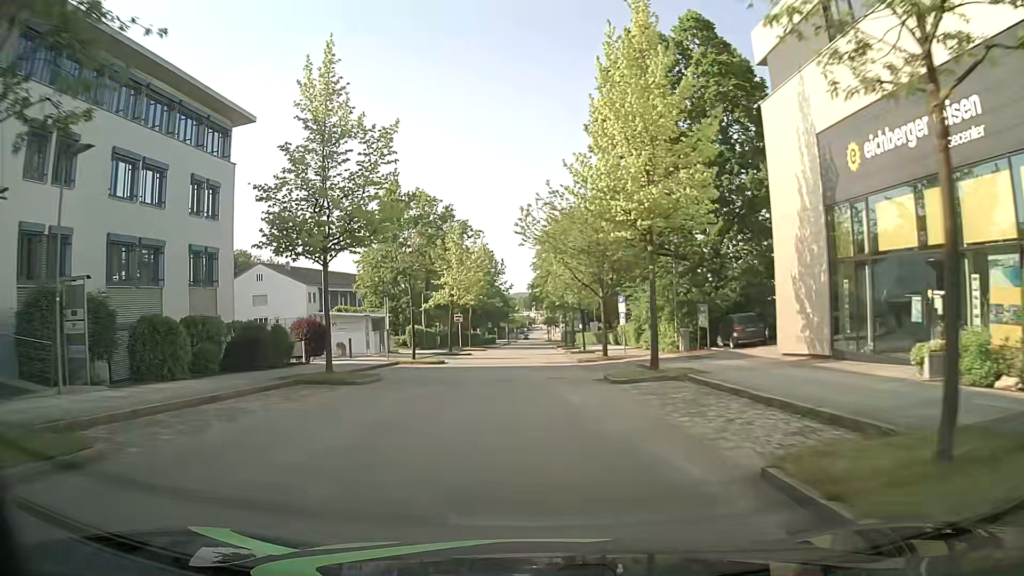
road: residential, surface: asphalt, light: Day
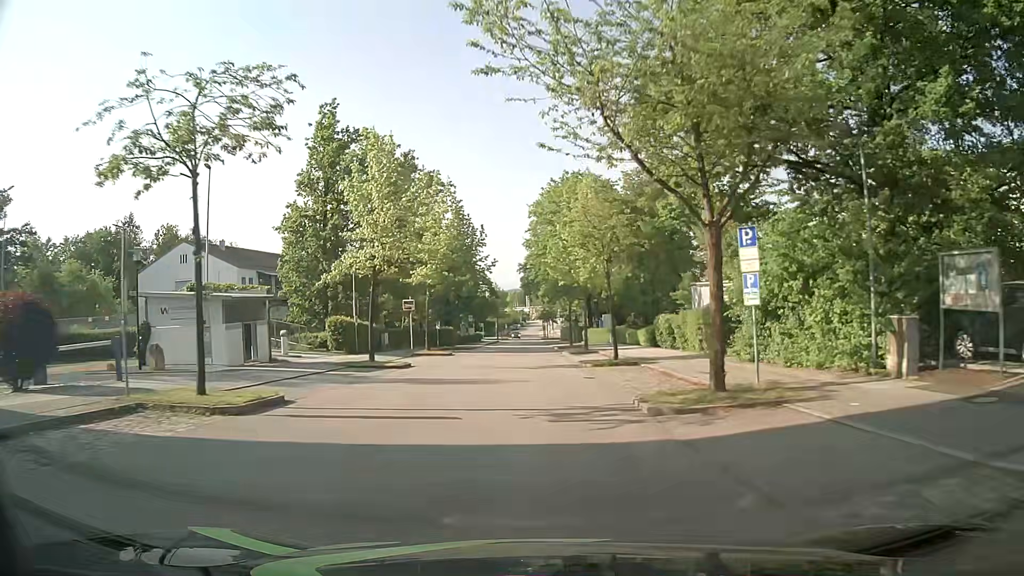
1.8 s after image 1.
(+0.2, +21.5) m; +1°
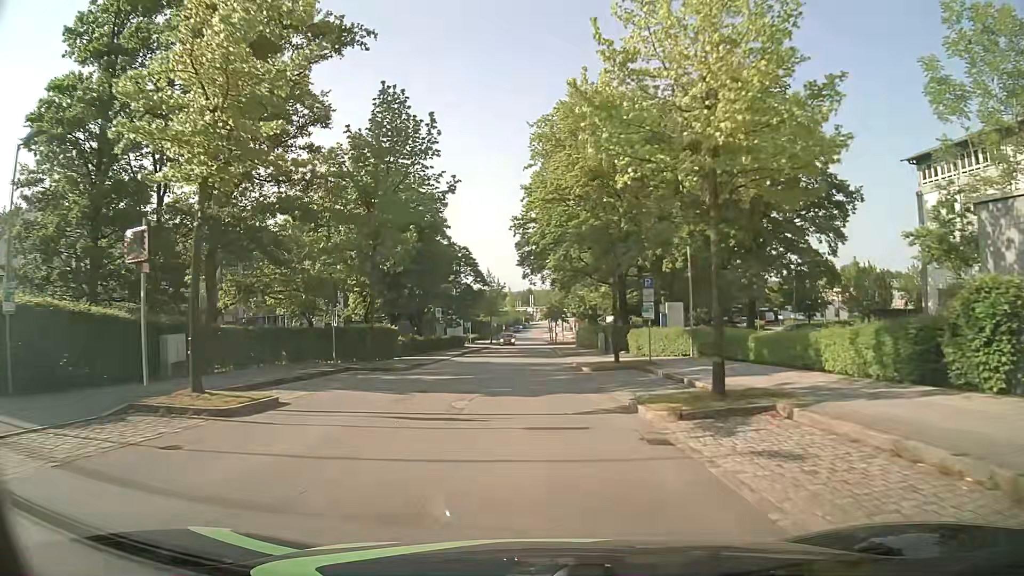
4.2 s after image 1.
(-0.2, +28.5) m; -1°
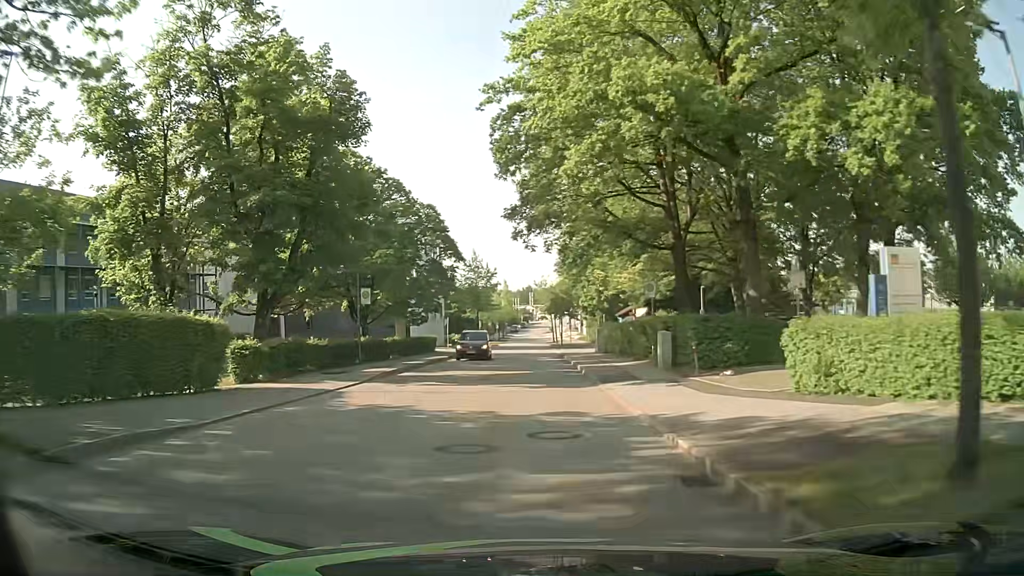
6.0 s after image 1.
(0.0, +21.4) m; 0°
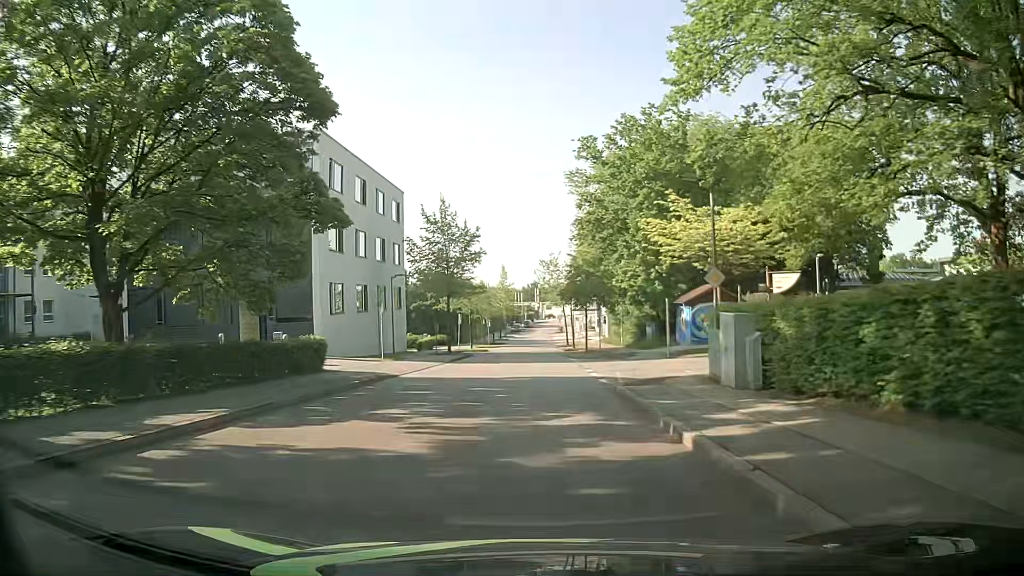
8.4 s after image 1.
(-0.1, +28.8) m; -1°
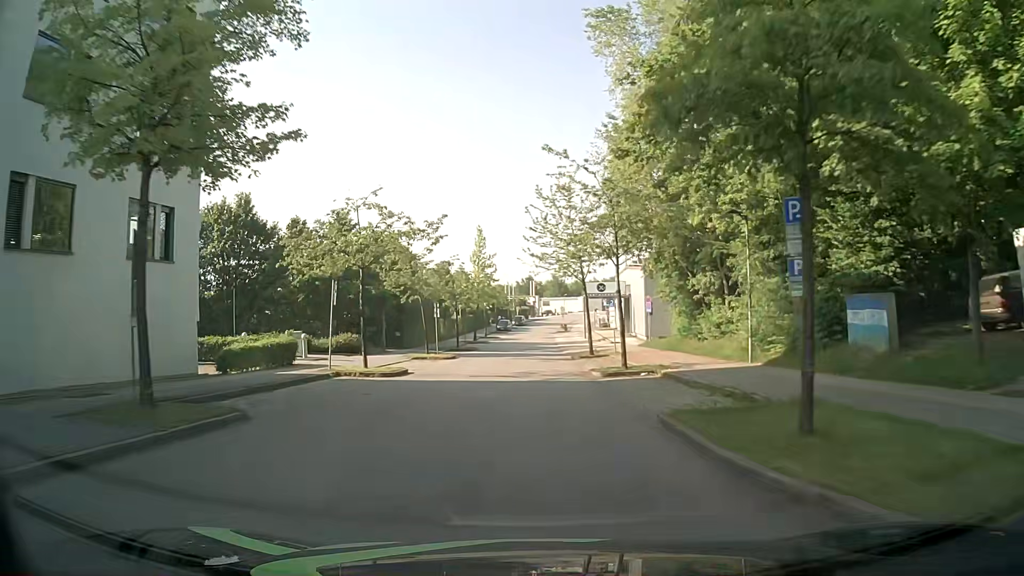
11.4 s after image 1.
(+0.2, +36.2) m; 0°
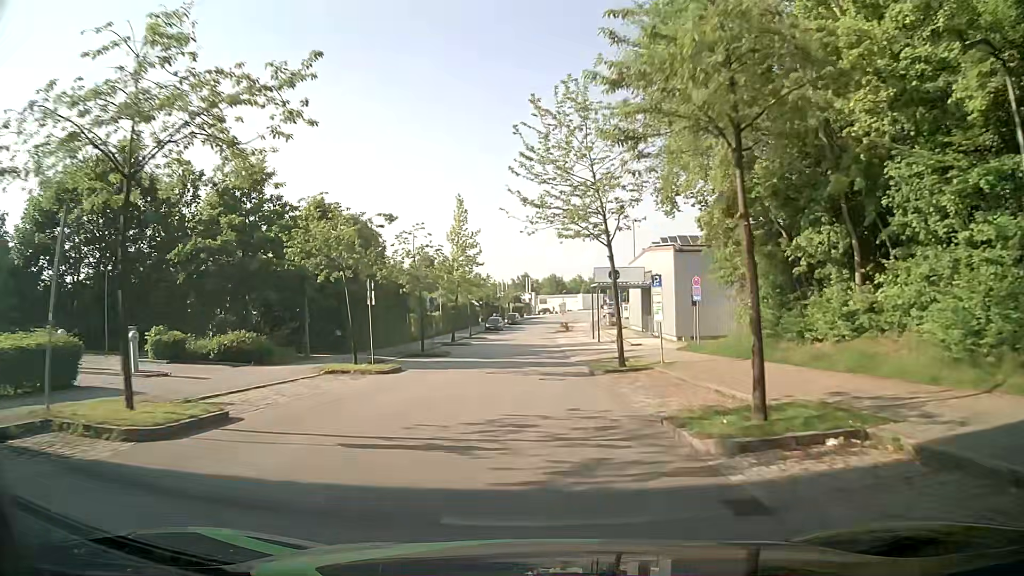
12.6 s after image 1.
(0.0, +14.6) m; 0°
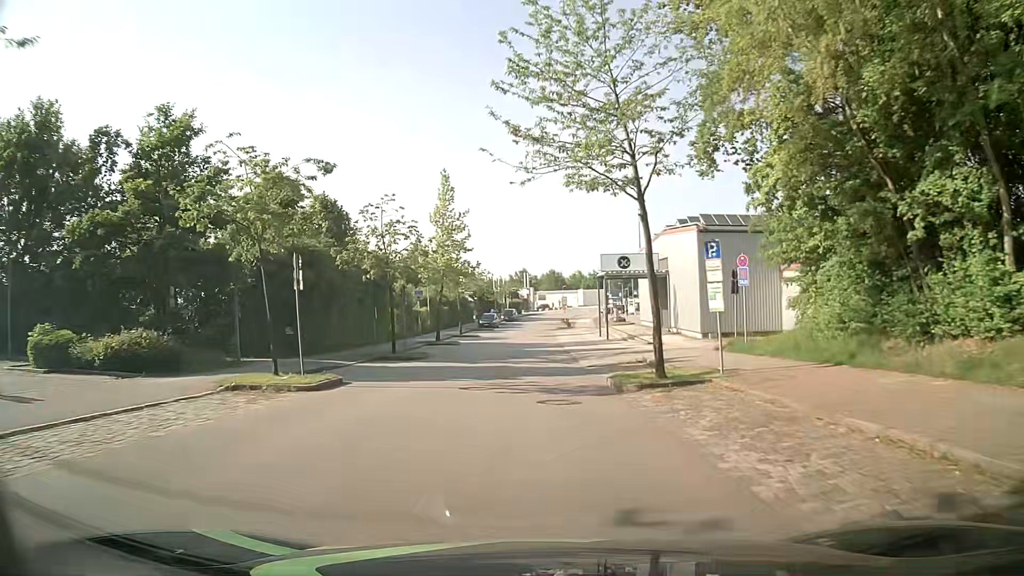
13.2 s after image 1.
(+0.1, +7.3) m; +1°
(0, +10) (0, +20) (0, +30) (0, +40) (0, +50) (0, +60) (0, +70) (0, +80) (+1, +90) (+2, +100) m
